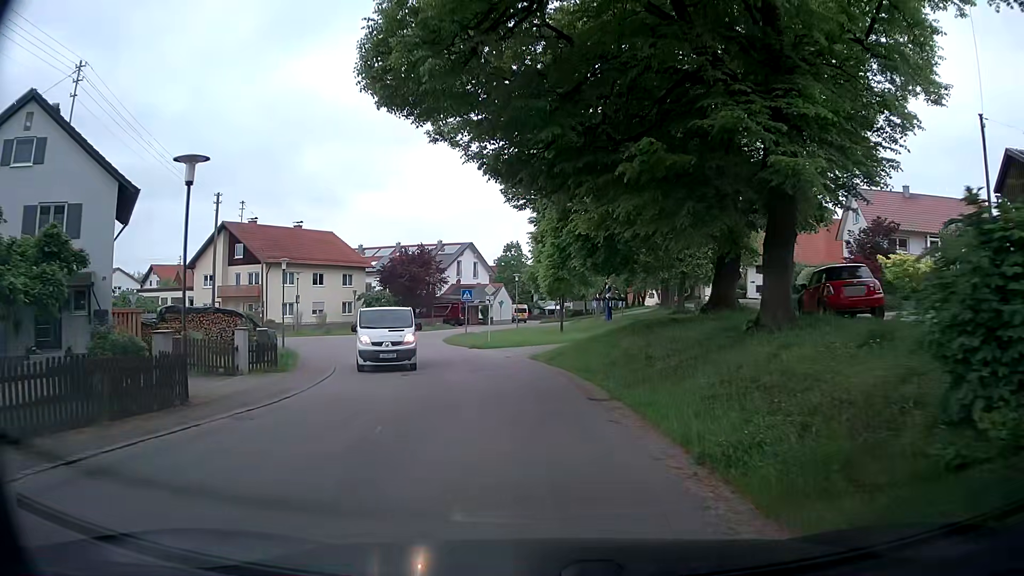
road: residential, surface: asphalt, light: Day
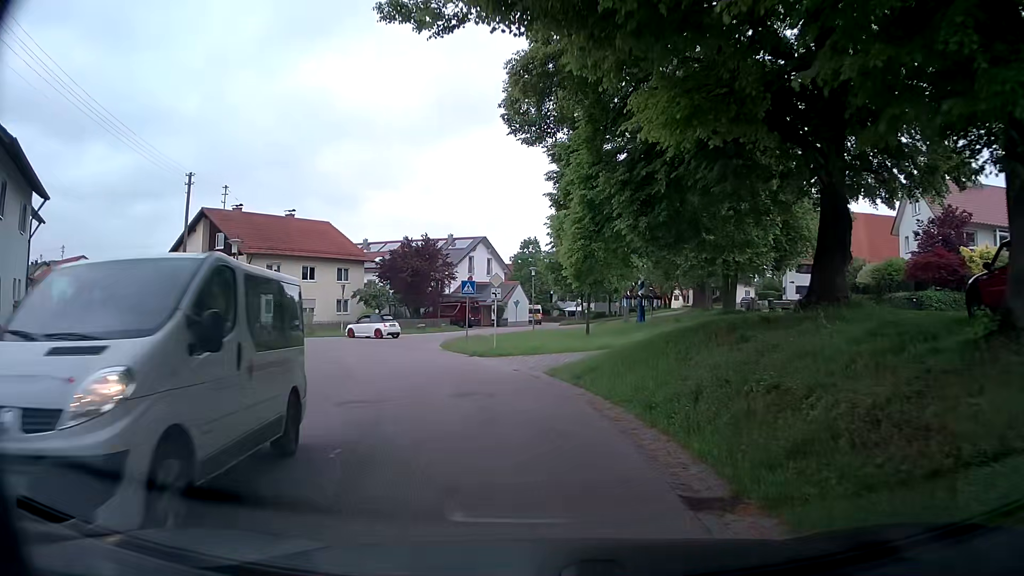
(-0.1, +7.6) m; -3°
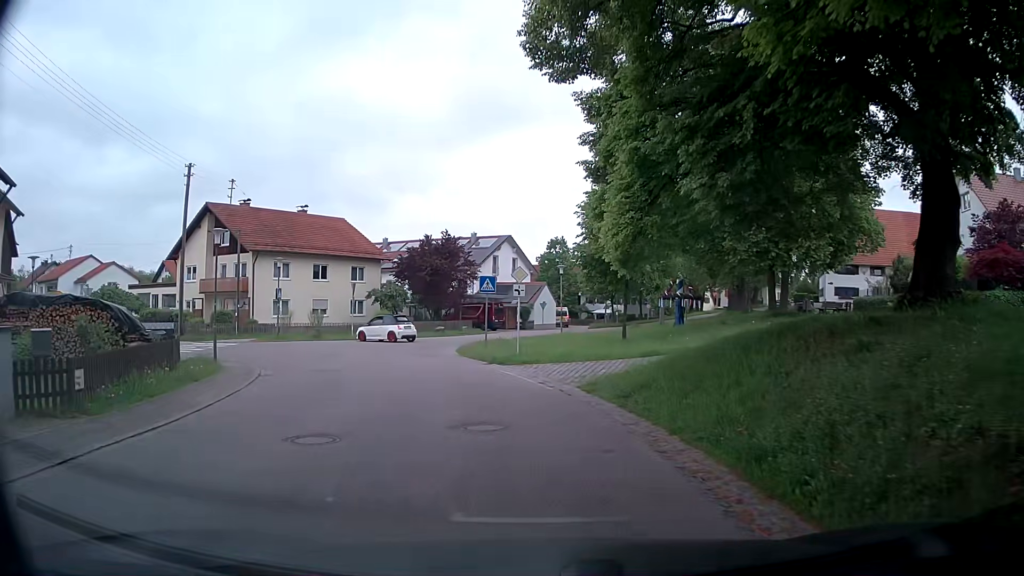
(0.0, +3.7) m; -1°
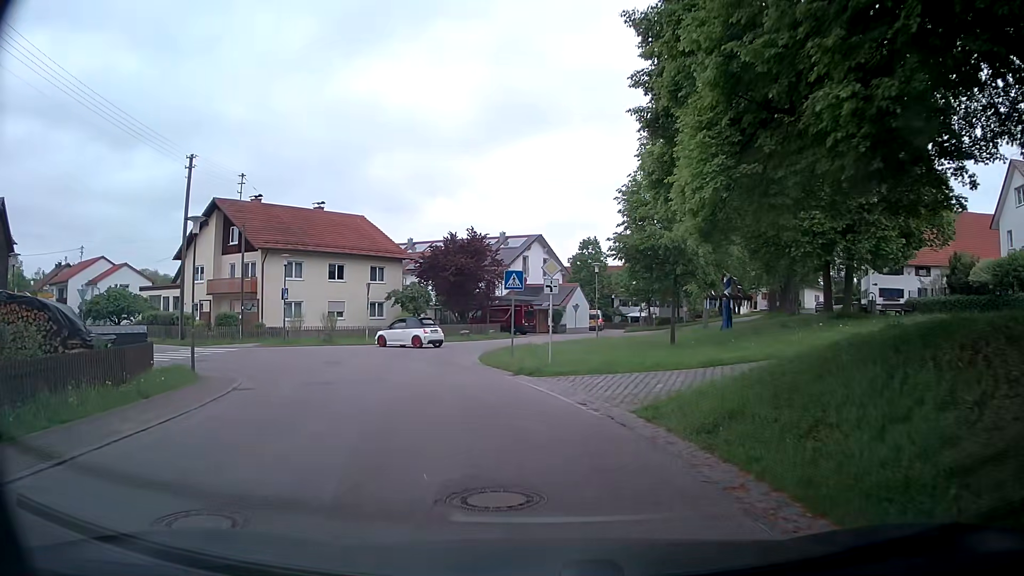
(-0.1, +3.7) m; -3°
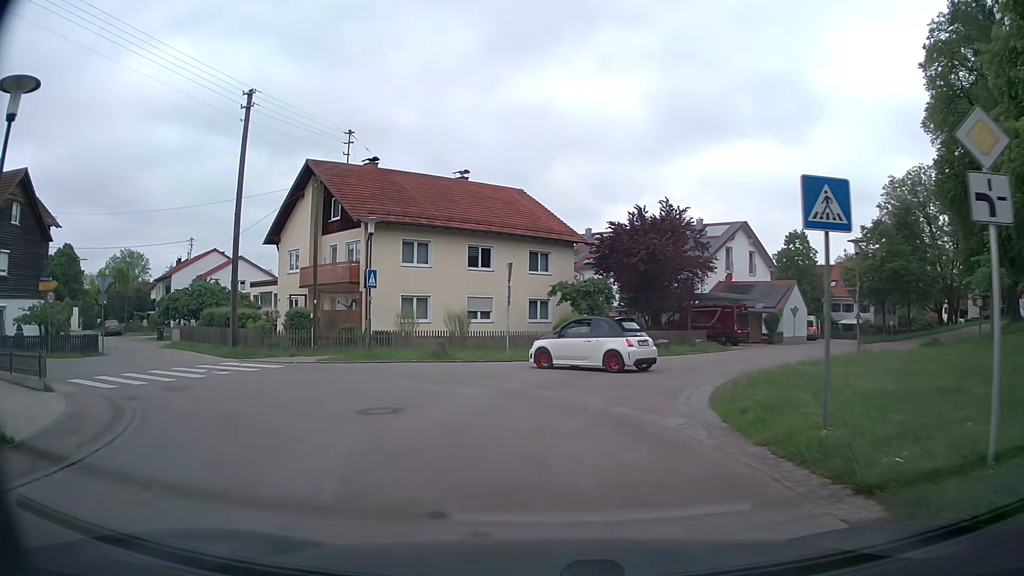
(-1.6, +13.5) m; -16°
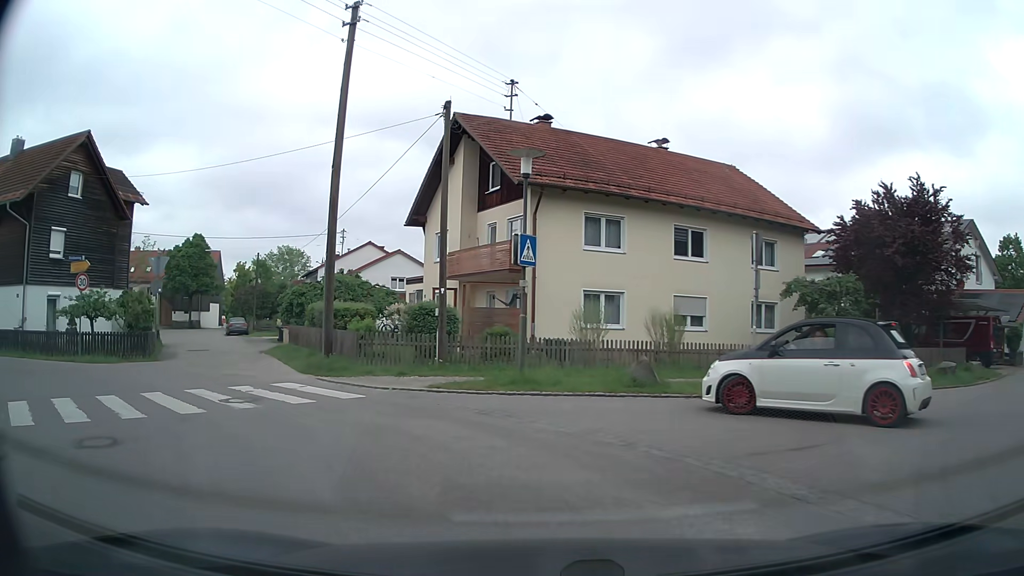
(-1.1, +9.1) m; -16°
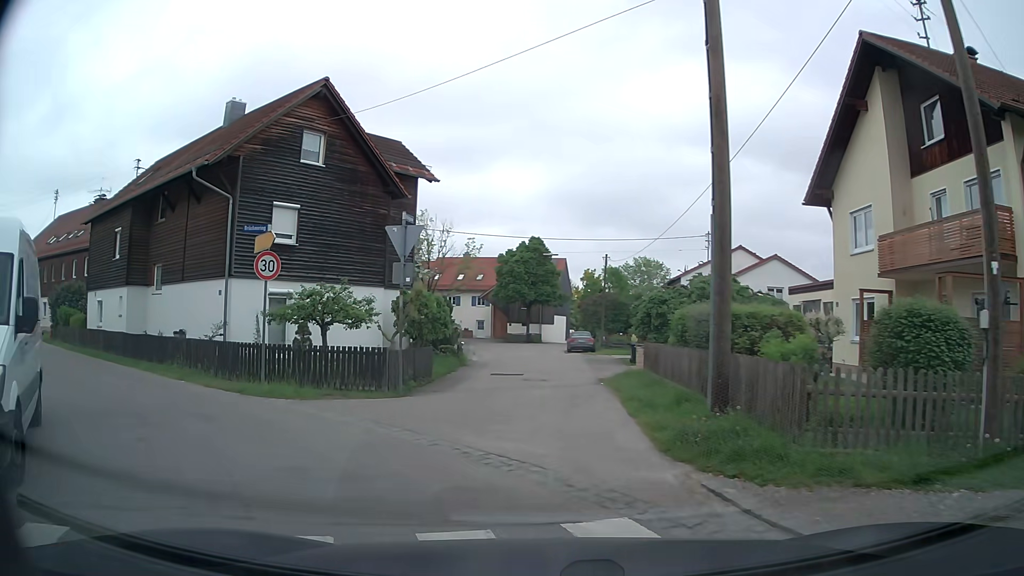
(-2.5, +9.3) m; -30°
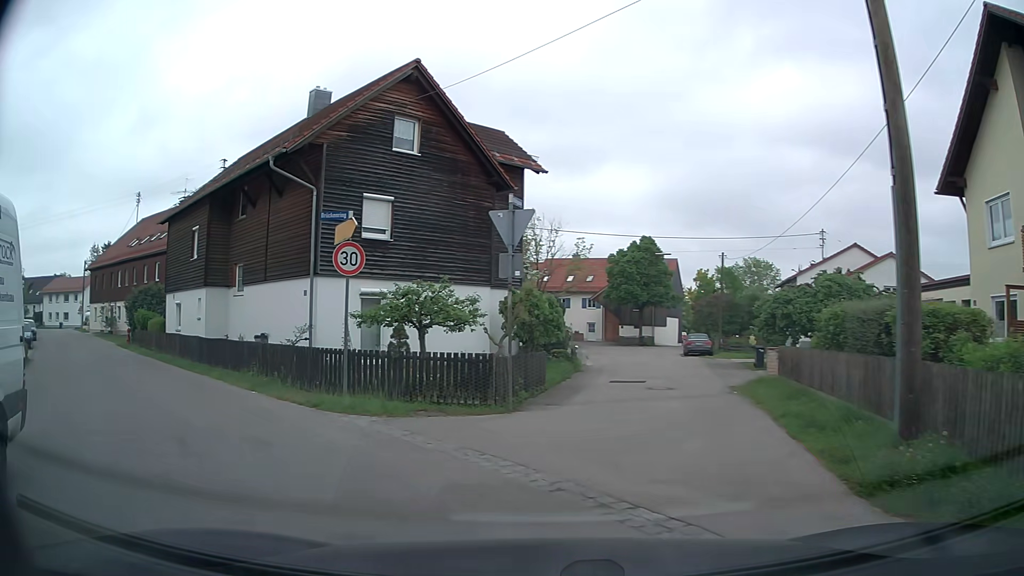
(-0.2, +2.1) m; -8°
(-4, +9) (-11, +16) (-18, +23) (-25, +30) (-32, +37) (-40, +44) (-47, +51) (-54, +58) (-62, +64) (-69, +71) m
